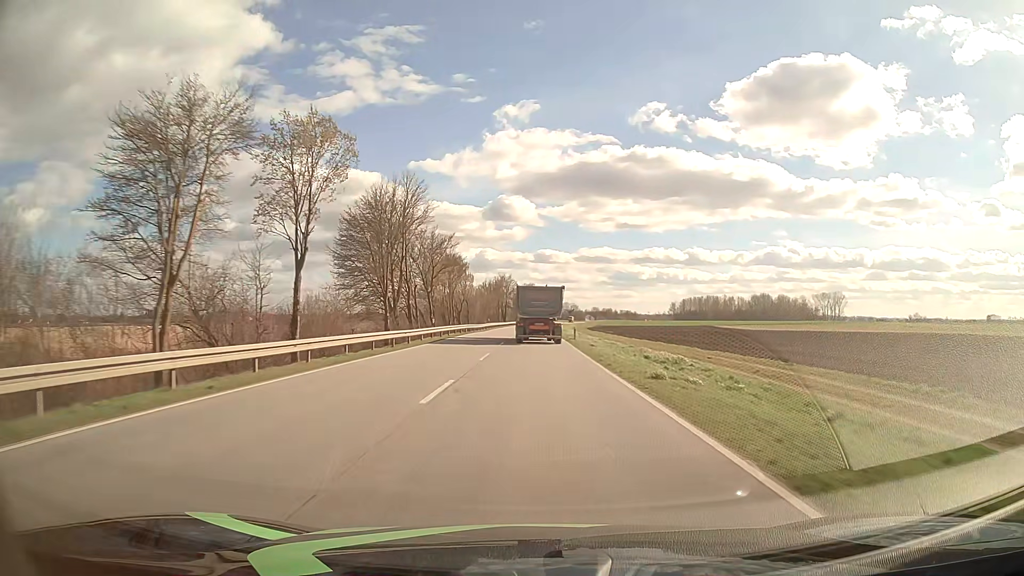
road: primary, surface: asphalt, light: Day
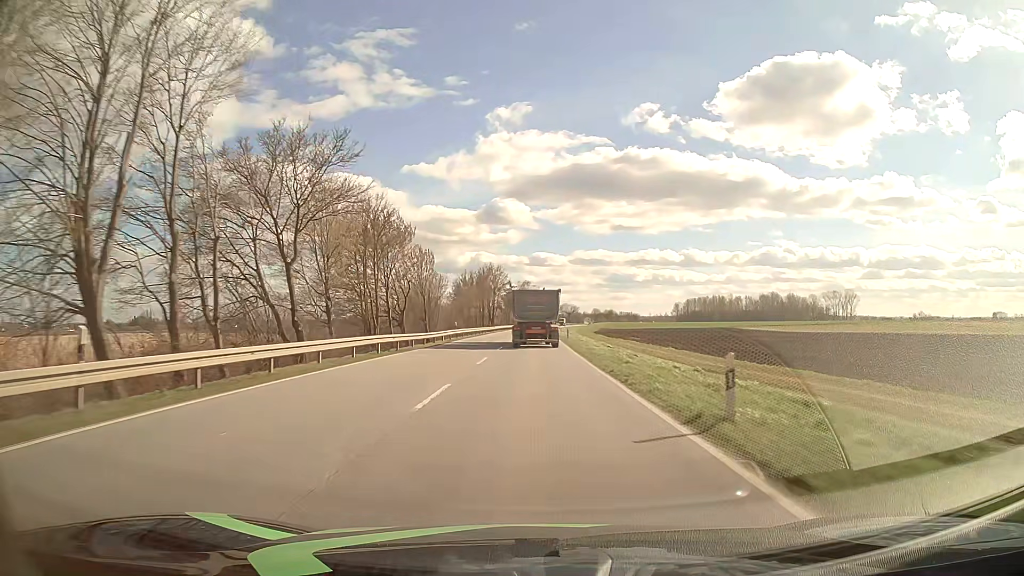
(+0.1, +35.0) m; 0°
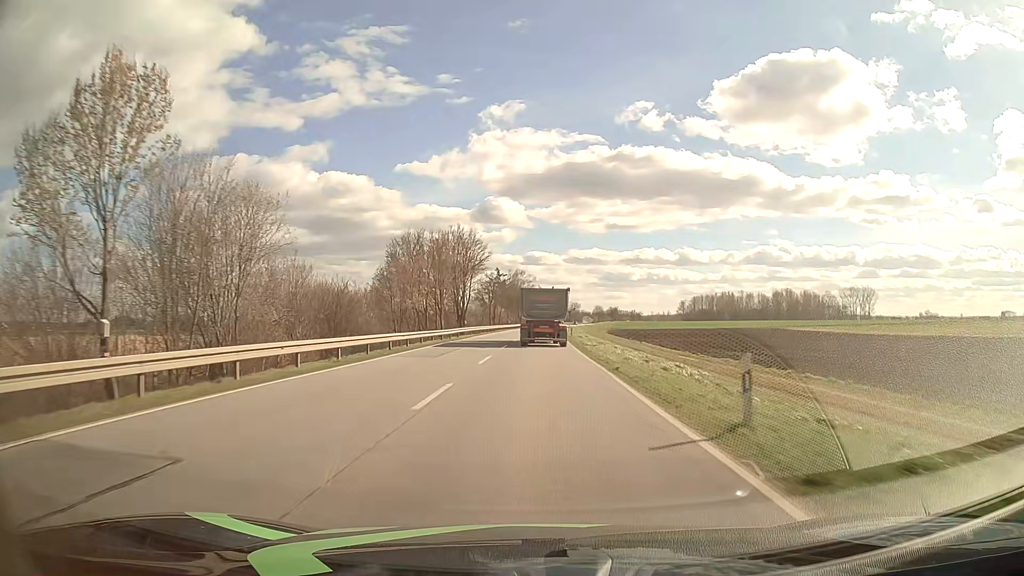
(0.0, +46.5) m; 0°
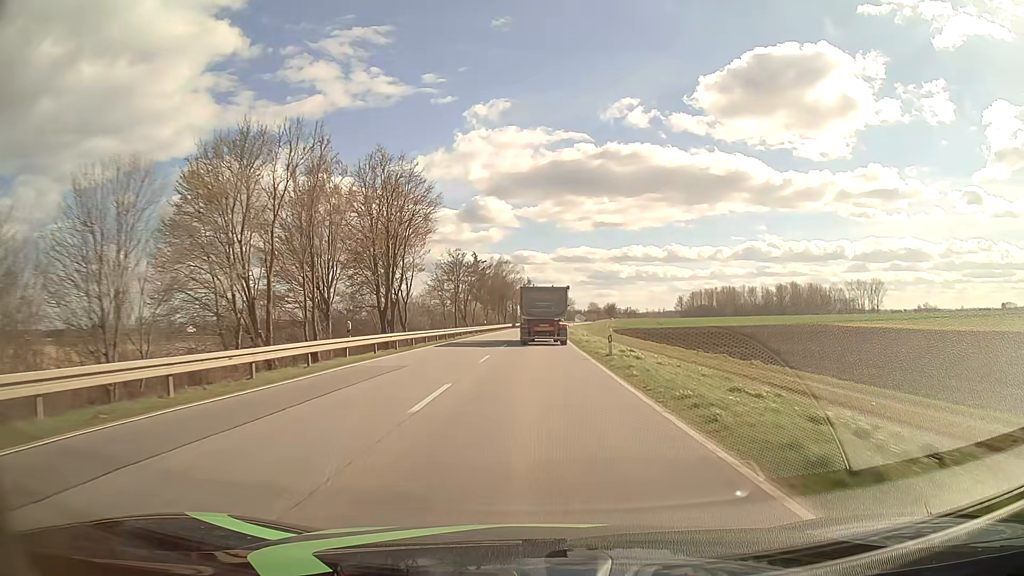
(+0.2, +34.8) m; +1°
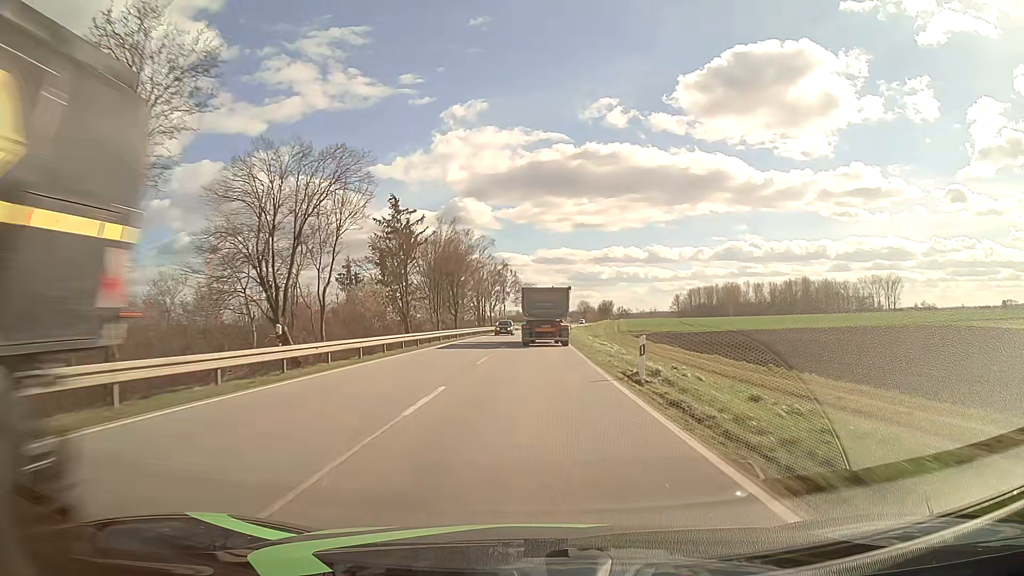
(+0.7, +58.0) m; +1°
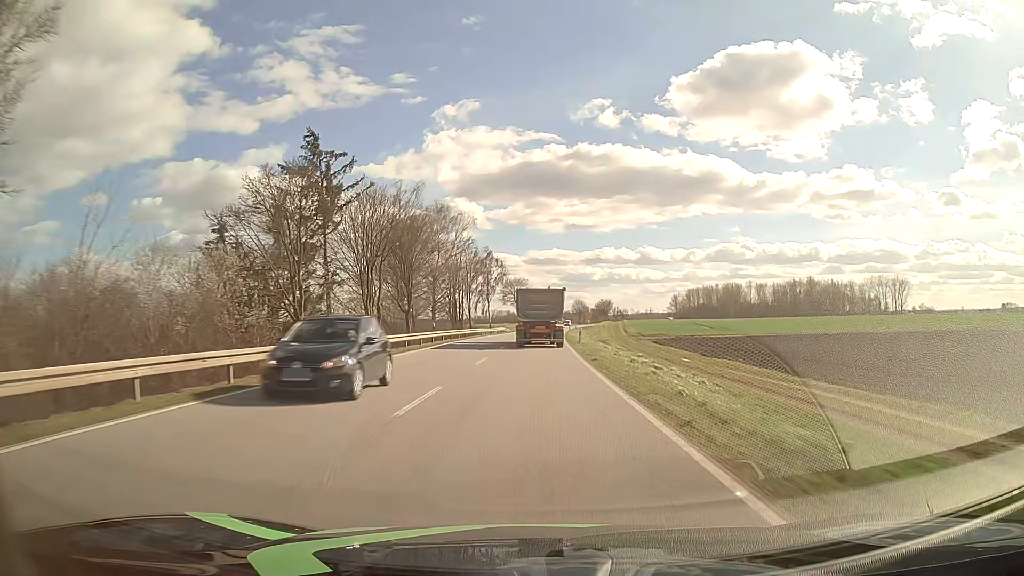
(+0.2, +23.2) m; +1°
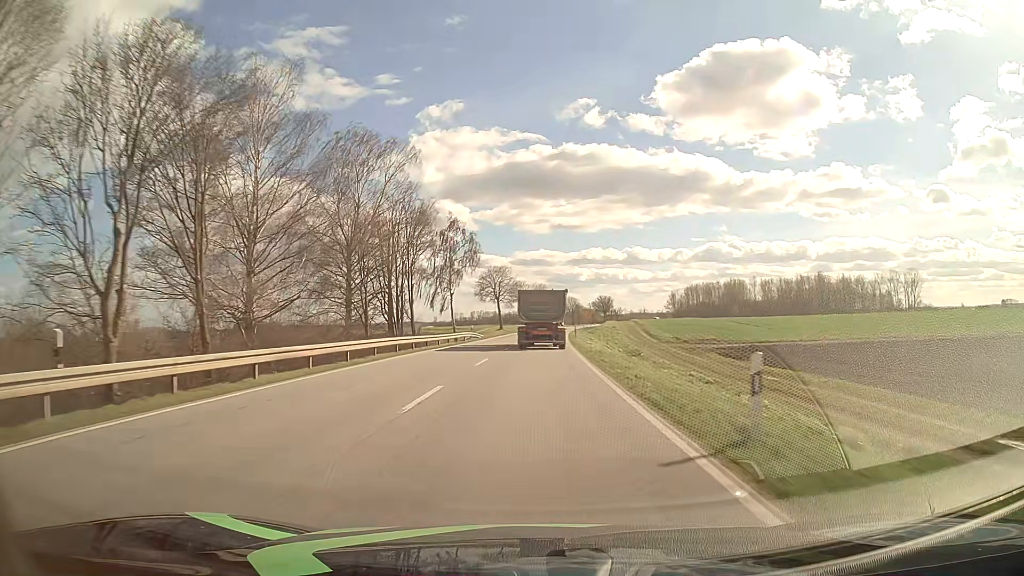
(+0.3, +34.7) m; +1°
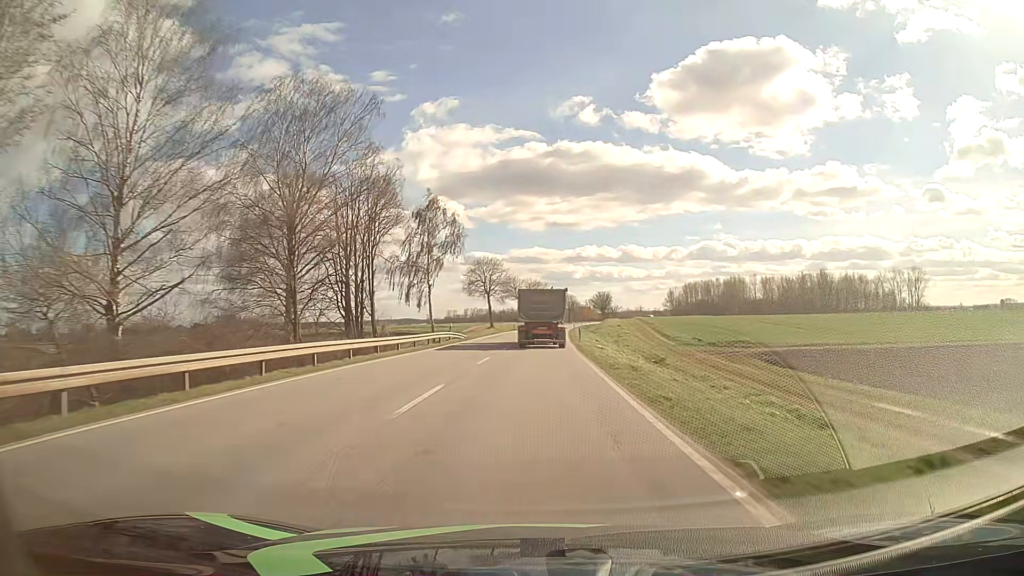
(+0.1, +11.5) m; +1°
(0, +10) (0, +20) (0, +30) (0, +40) (+1, +50) (+1, +60) (+1, +70) (+2, +80) (+2, +90) (+3, +100) m
